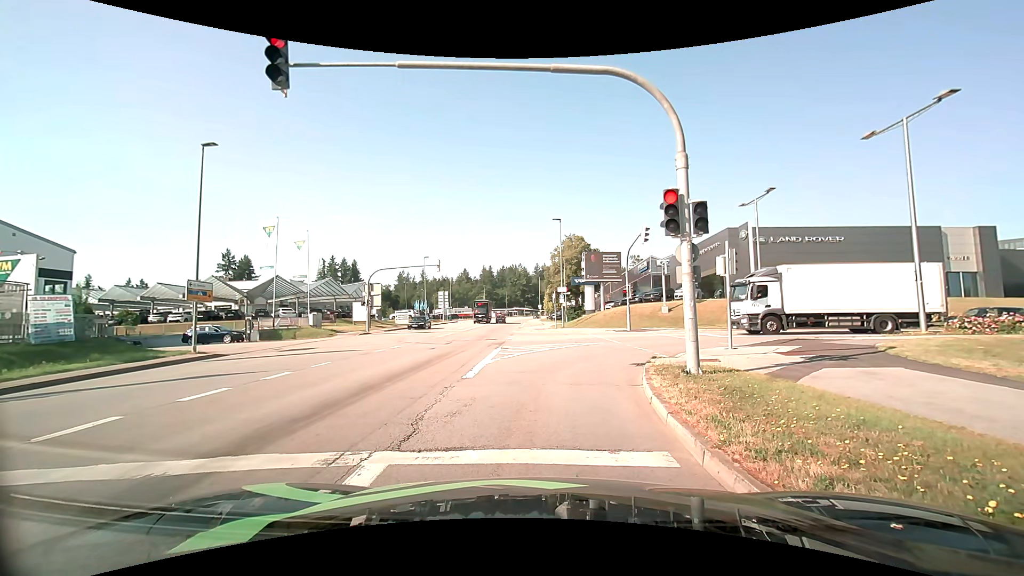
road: tertiary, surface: asphalt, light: Day
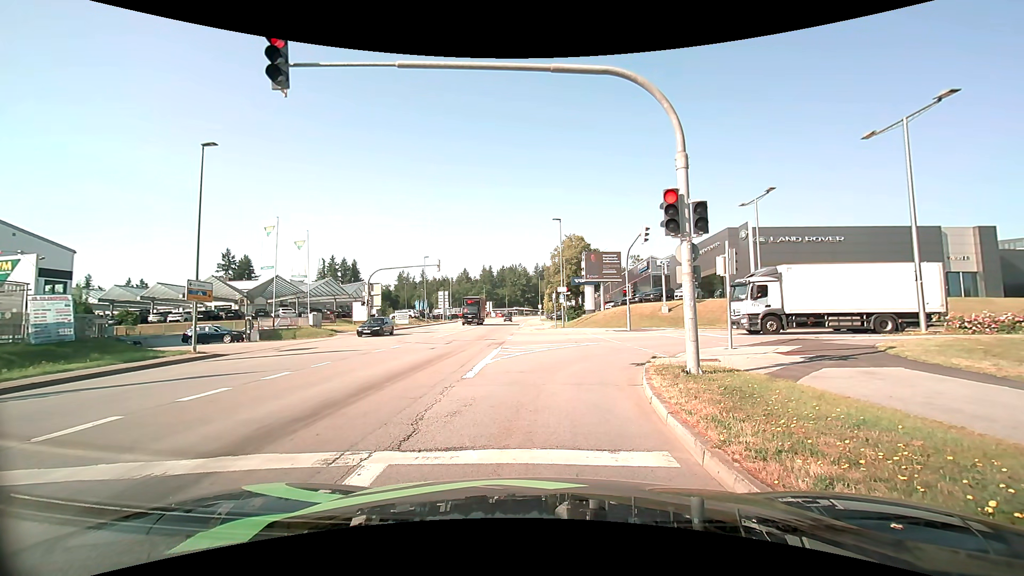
(0.0, 0.0) m; 0°
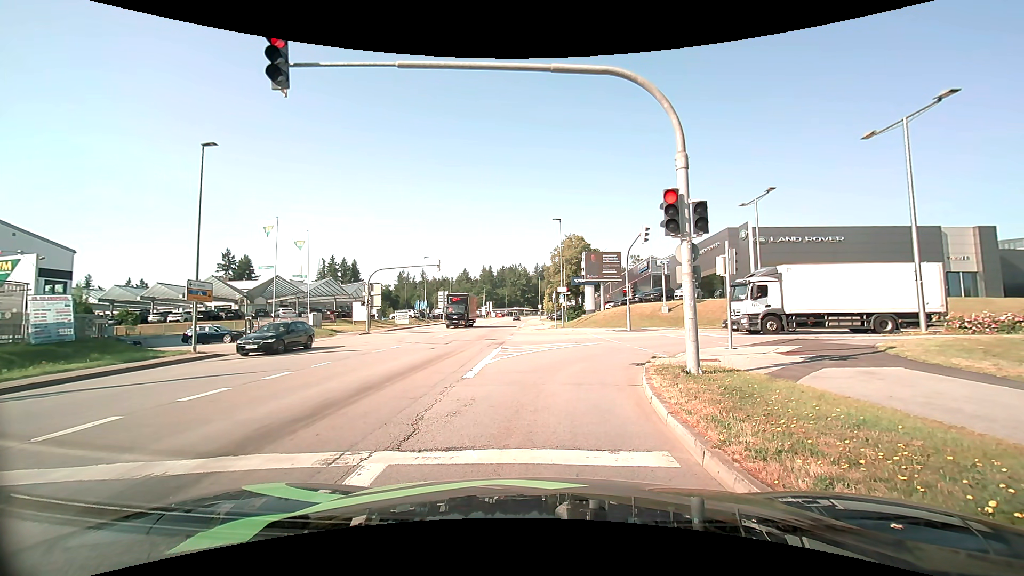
(0.0, 0.0) m; 0°
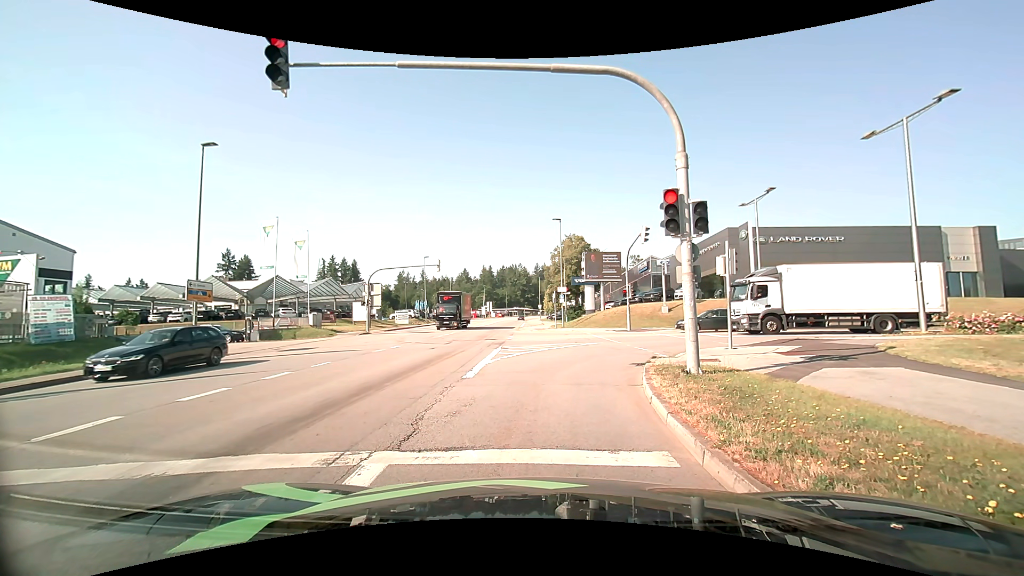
(0.0, 0.0) m; 0°
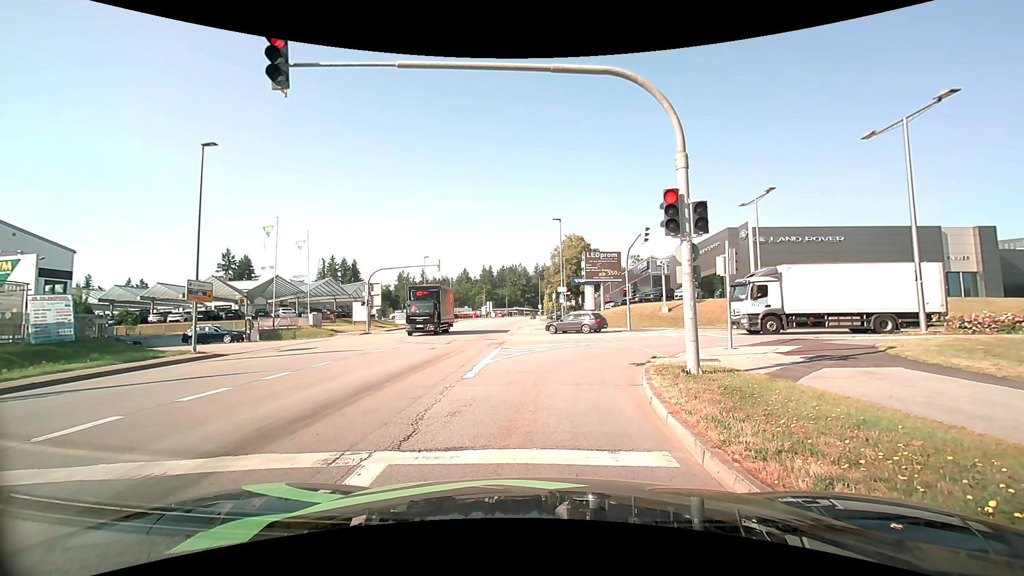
(0.0, 0.0) m; 0°
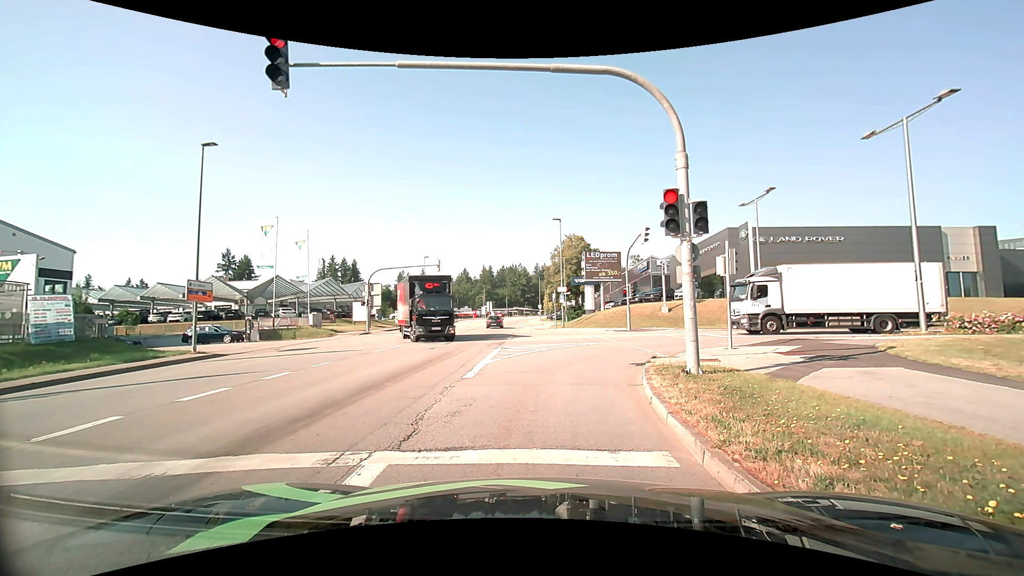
(0.0, 0.0) m; 0°
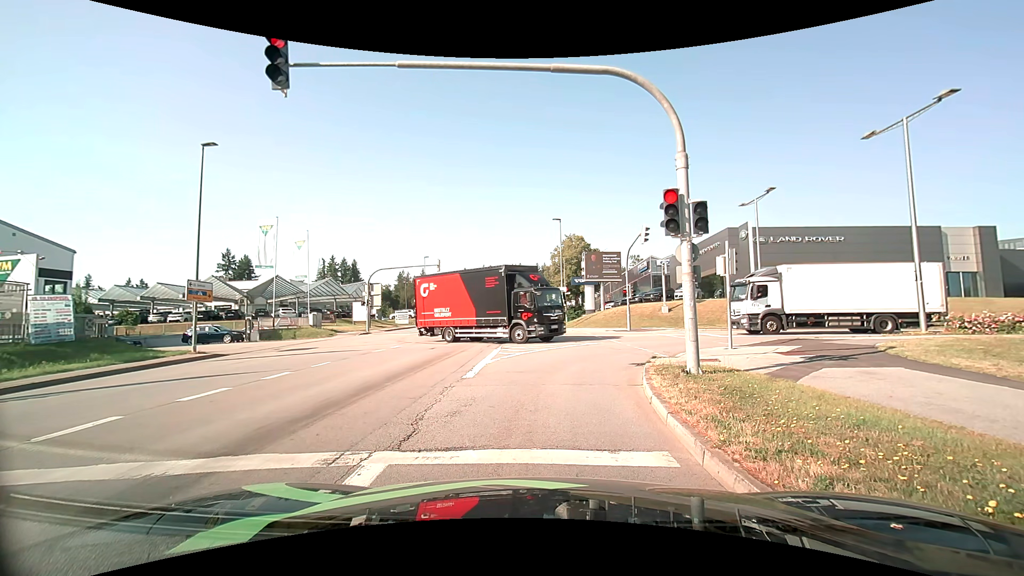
(0.0, 0.0) m; 0°
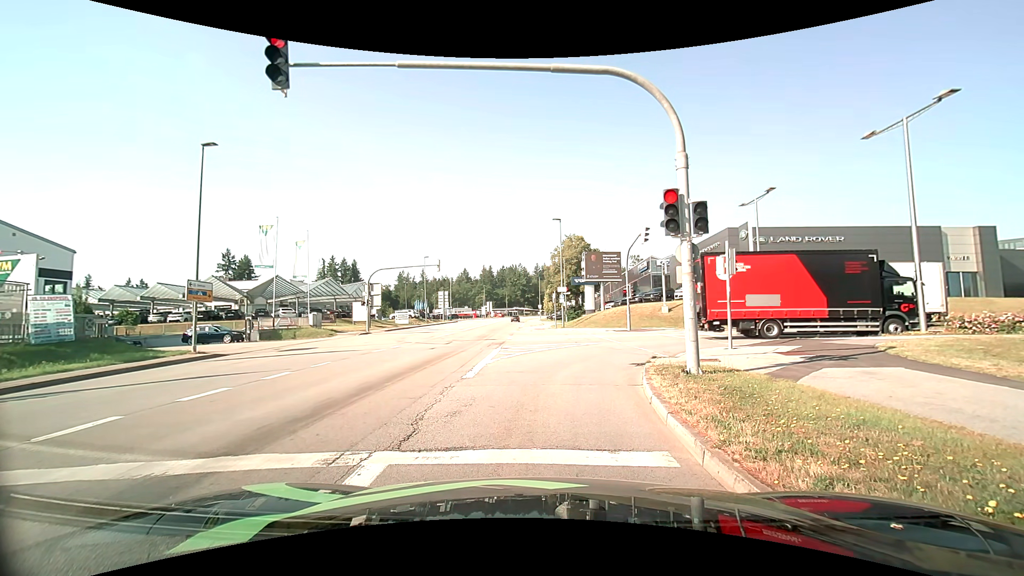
(0.0, 0.0) m; 0°
(0, +10) (+2, +20) (+9, +26) (+19, +28) (+29, +27) (+39, +27) (+49, +26) (+59, +24) (+69, +22) (+78, +19) m
